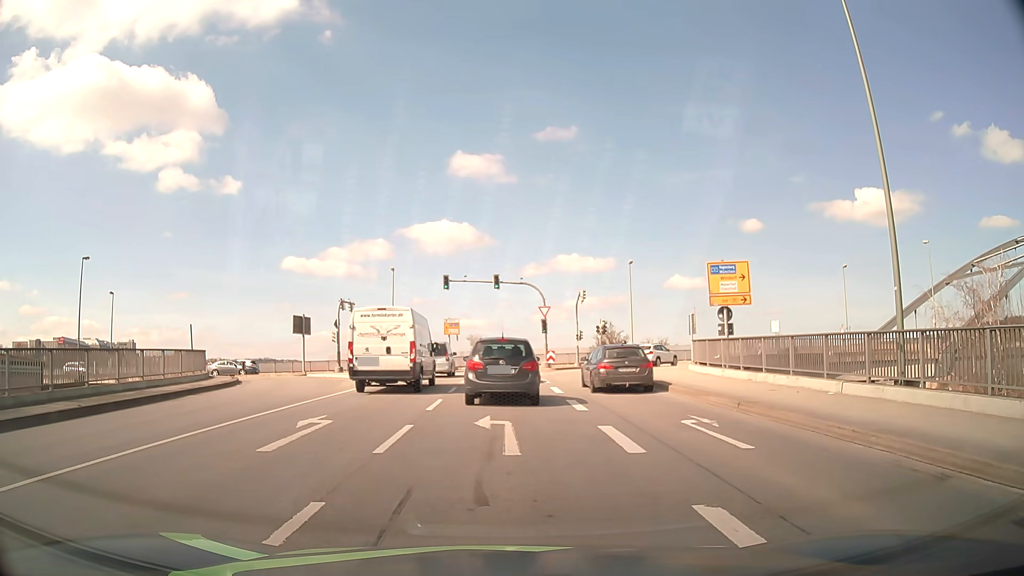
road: primary_link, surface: asphalt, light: Day
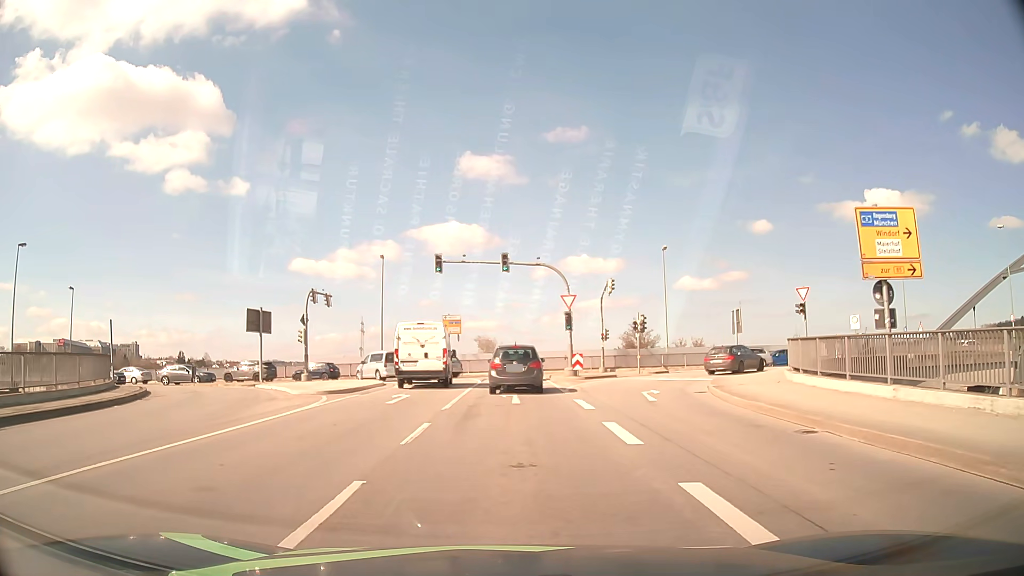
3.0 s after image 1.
(-0.4, +11.5) m; -2°
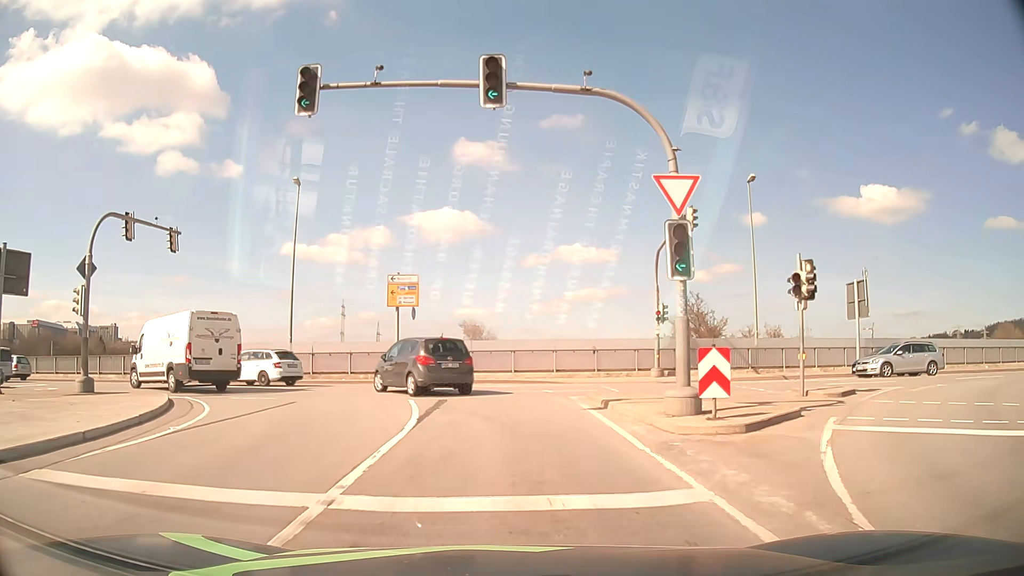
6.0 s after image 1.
(-0.1, +22.6) m; 0°
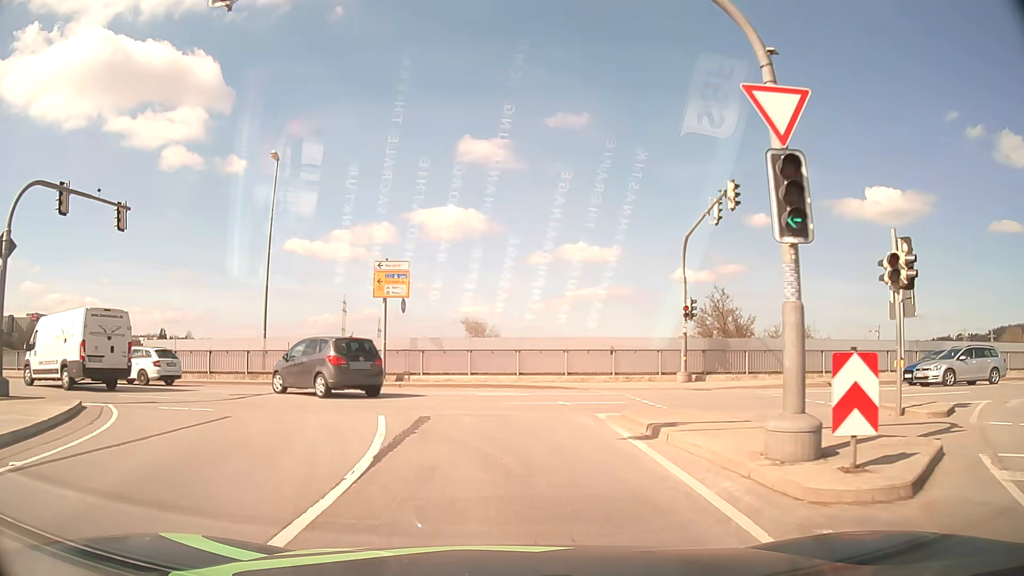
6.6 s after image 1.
(0.0, +4.3) m; 0°
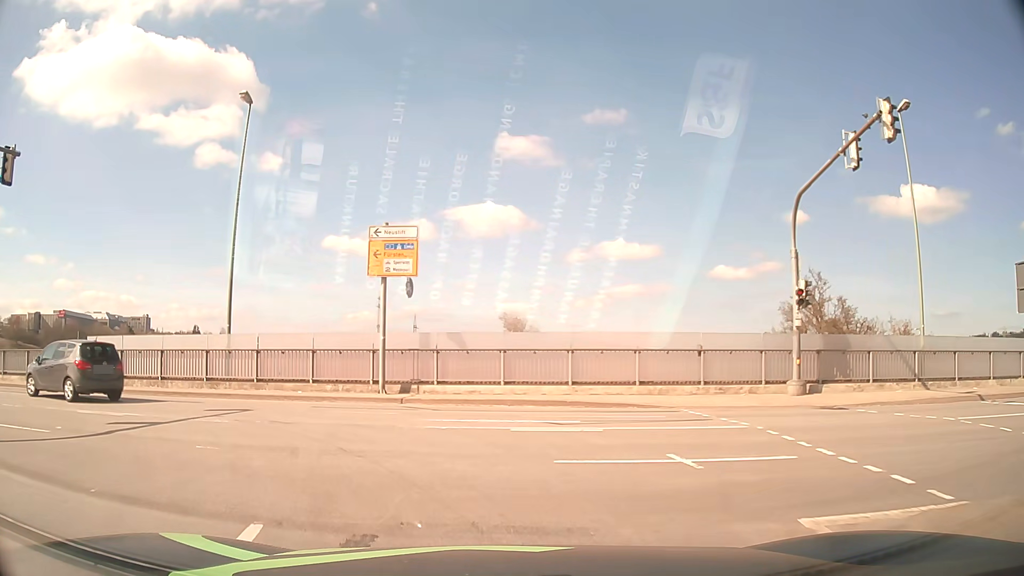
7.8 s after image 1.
(-0.1, +7.9) m; -3°
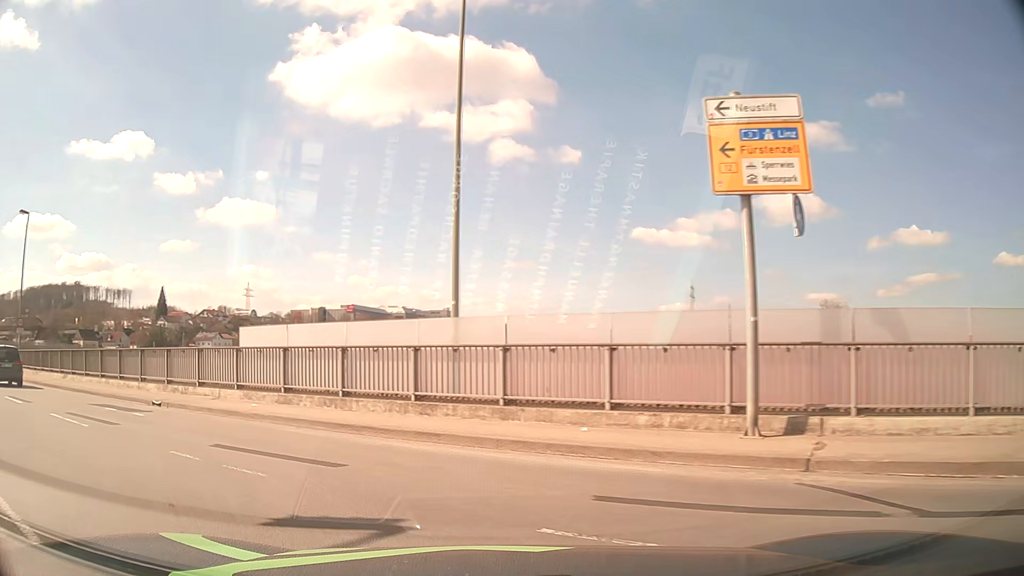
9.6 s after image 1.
(-1.8, +10.1) m; -26°
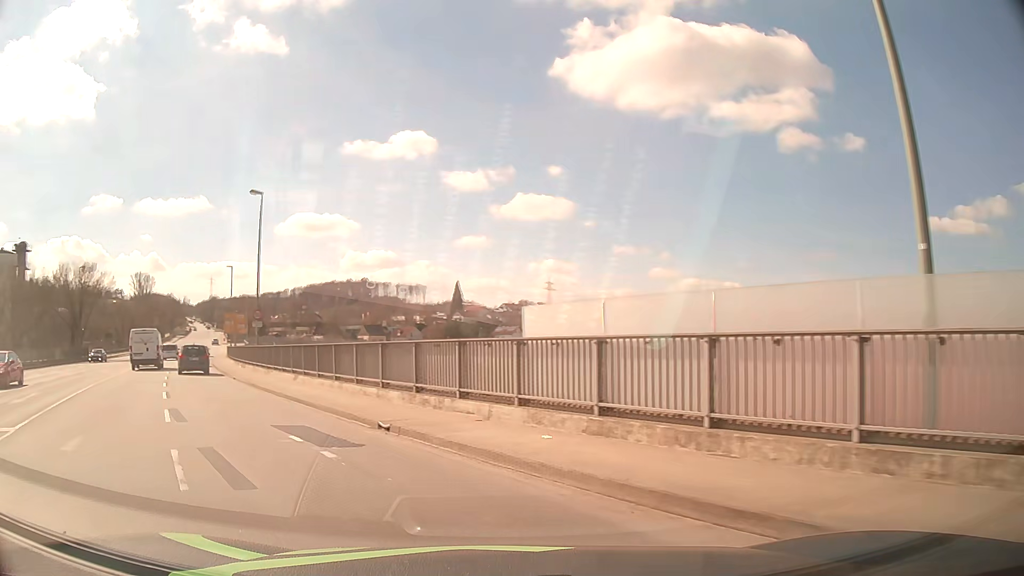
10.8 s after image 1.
(-1.4, +6.5) m; -25°
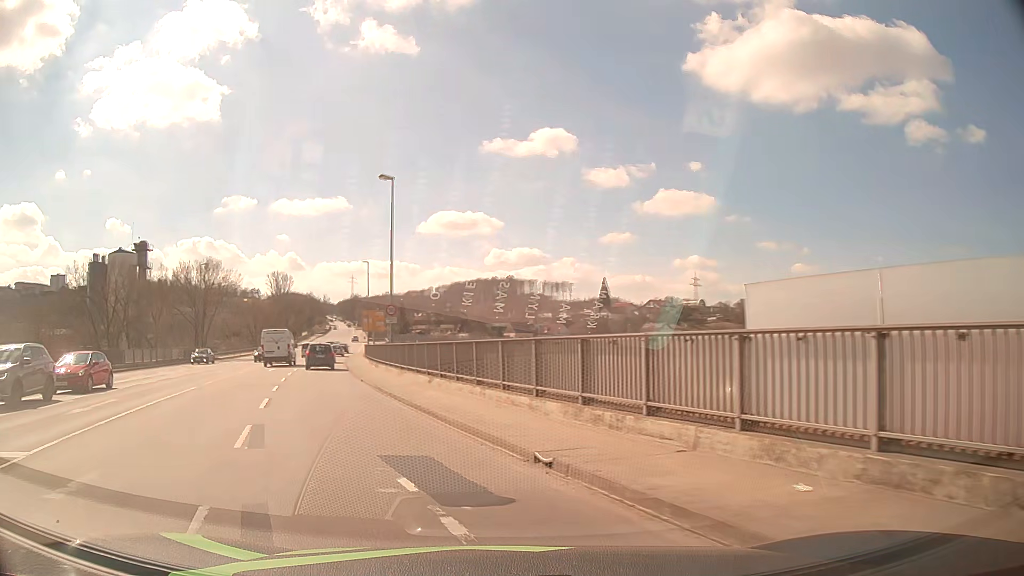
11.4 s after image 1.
(-0.4, +3.6) m; -12°
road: primary
(-2, +10) (-5, +19) (-8, +29) (-11, +38) (-14, +48) (-16, +58) (-19, +67) (-21, +77) (-23, +87) (-25, +97) m
